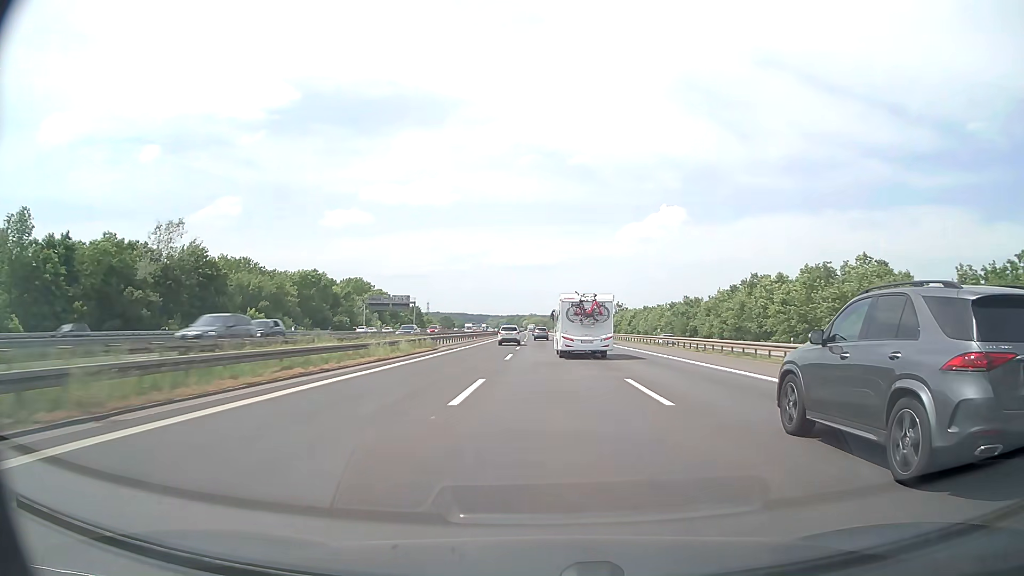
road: motorway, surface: asphalt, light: Day
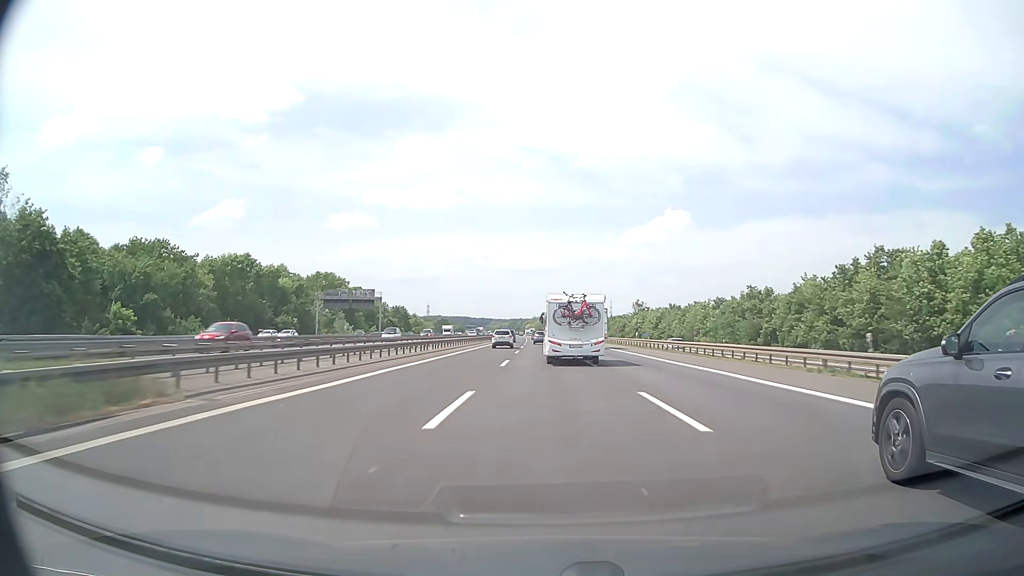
(-0.1, +36.2) m; 0°
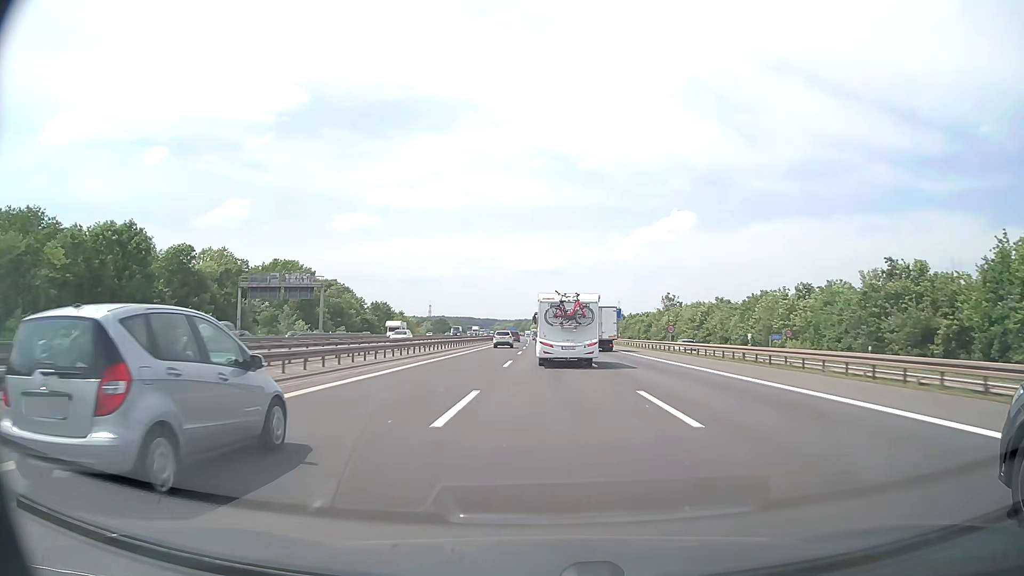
(-0.2, +35.4) m; -1°
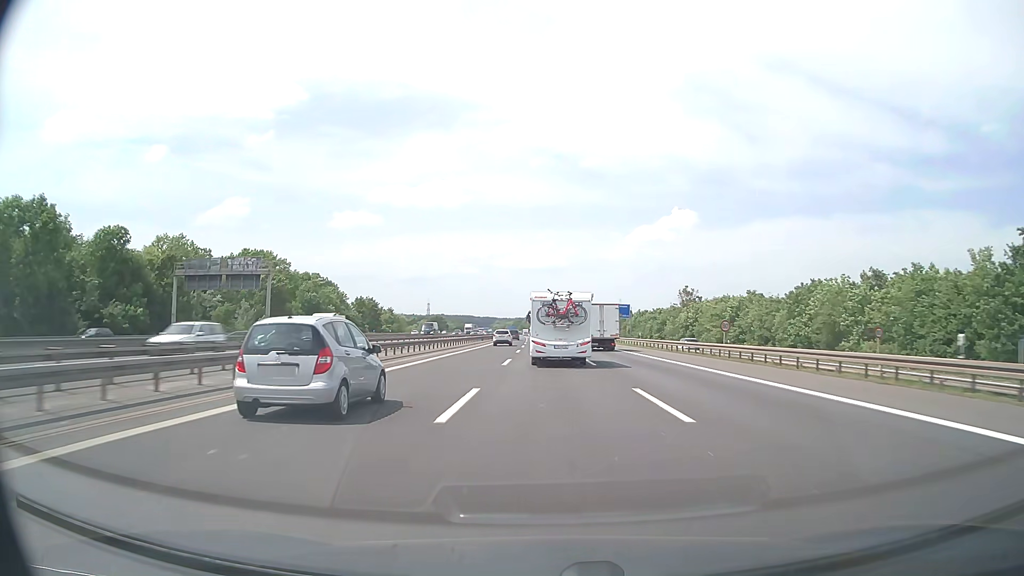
(0.0, +17.4) m; 0°
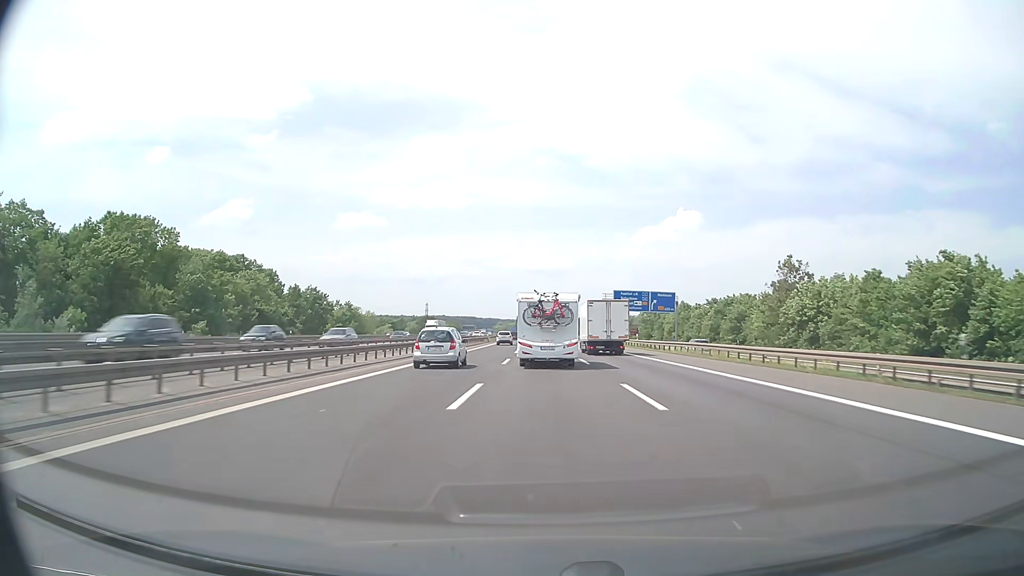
(-0.1, +51.7) m; 0°
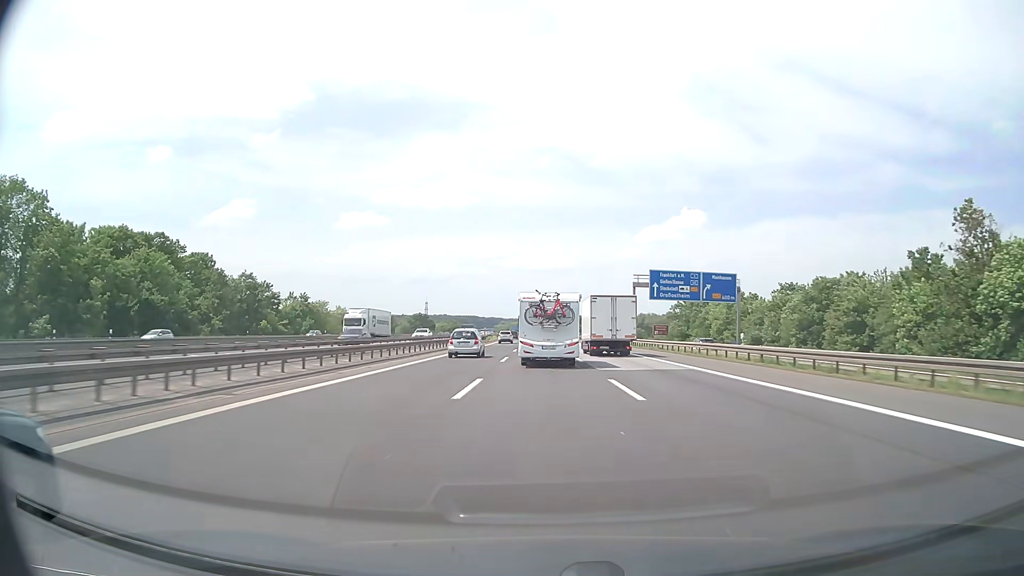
(-0.1, +34.1) m; 0°
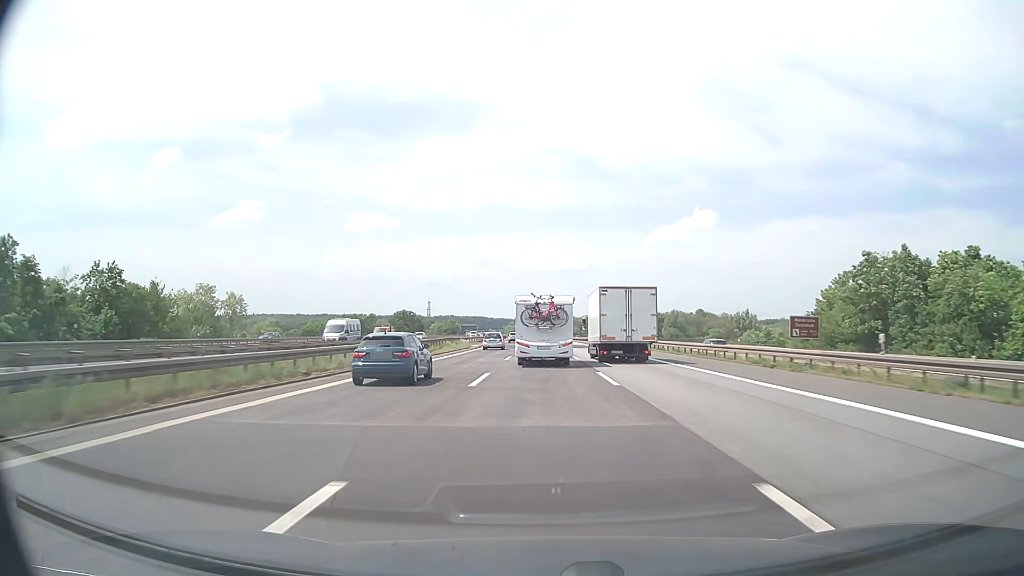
(-0.5, +67.5) m; -1°
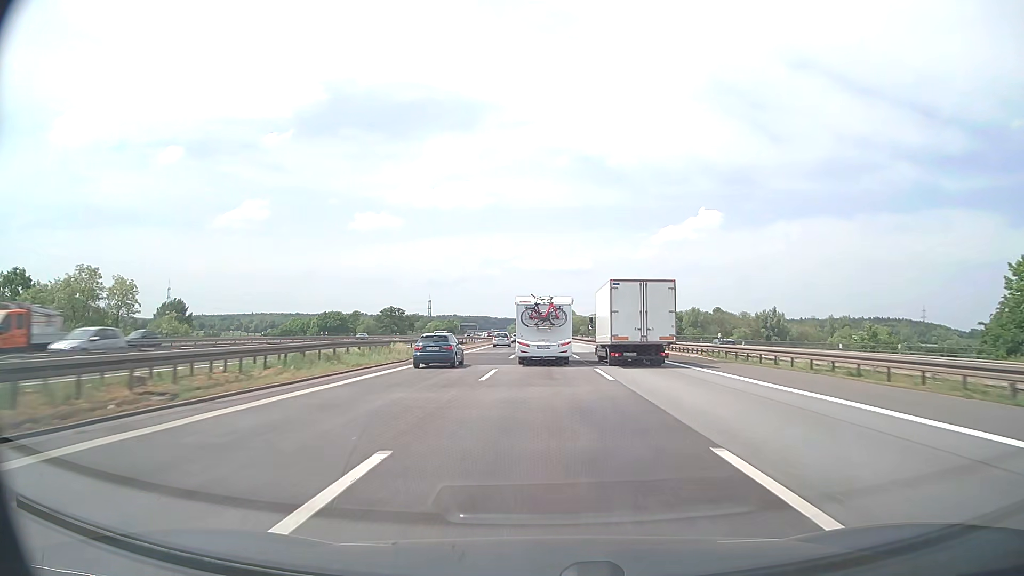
(-0.1, +33.7) m; 0°
(0, +10) (0, +20) (0, +30) (0, +40) (0, +50) (0, +60) (0, +70) (0, +80) (0, +90) (-1, +100) m
